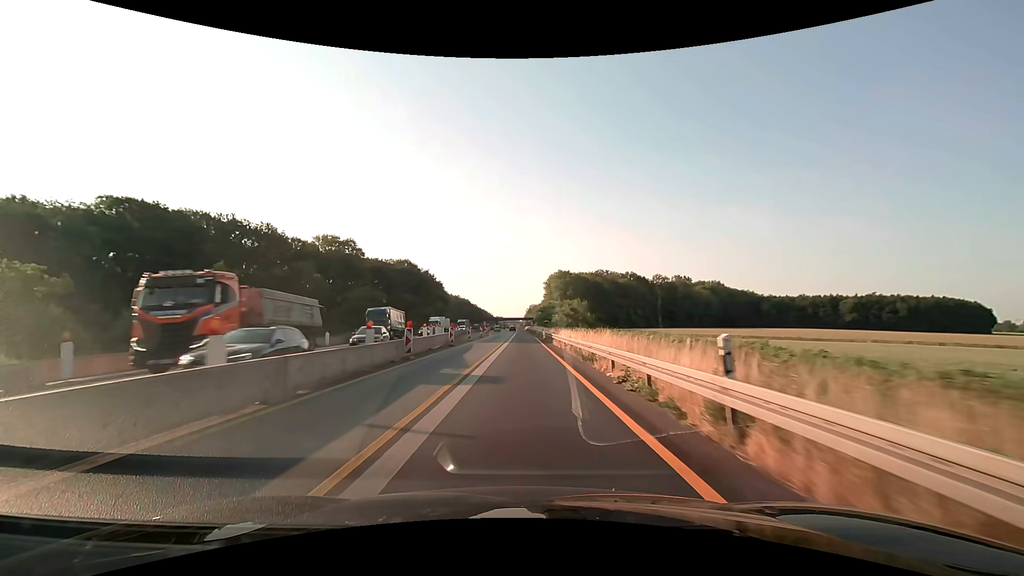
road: motorway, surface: asphalt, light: Day
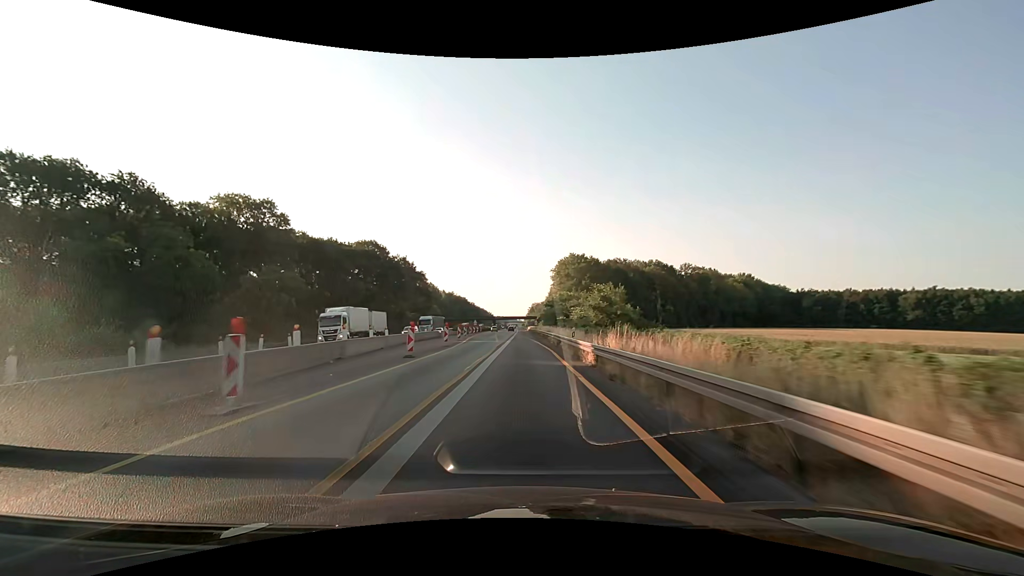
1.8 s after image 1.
(+0.1, +37.5) m; 0°
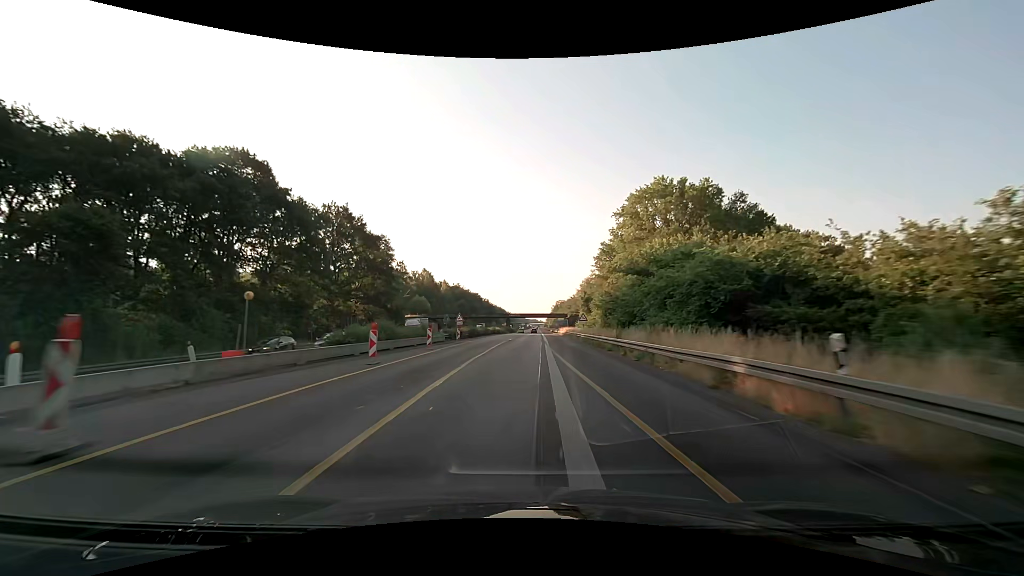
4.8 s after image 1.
(-1.8, +66.0) m; -2°
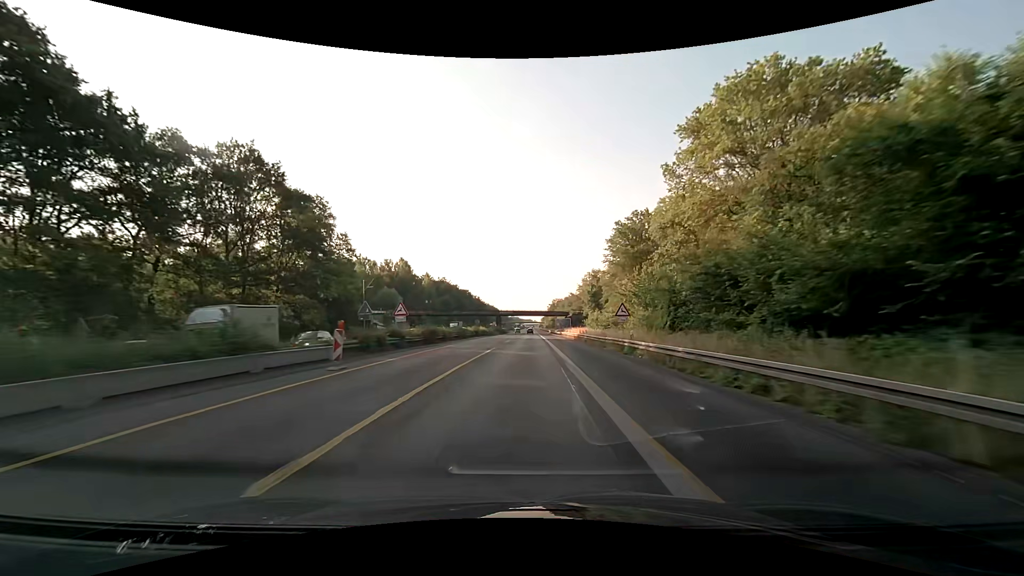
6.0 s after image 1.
(0.0, +28.3) m; 0°
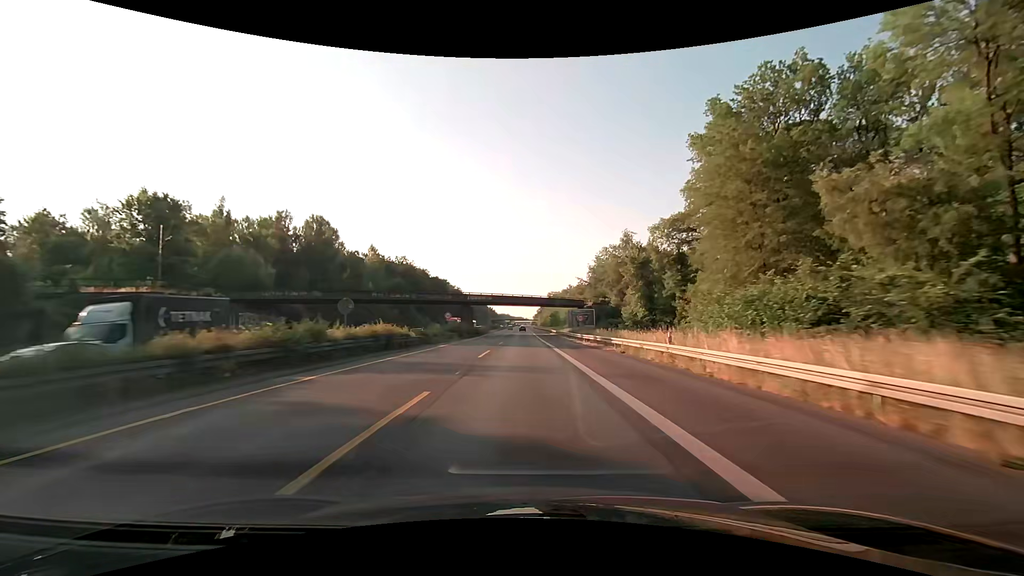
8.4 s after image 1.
(+0.8, +59.4) m; +1°
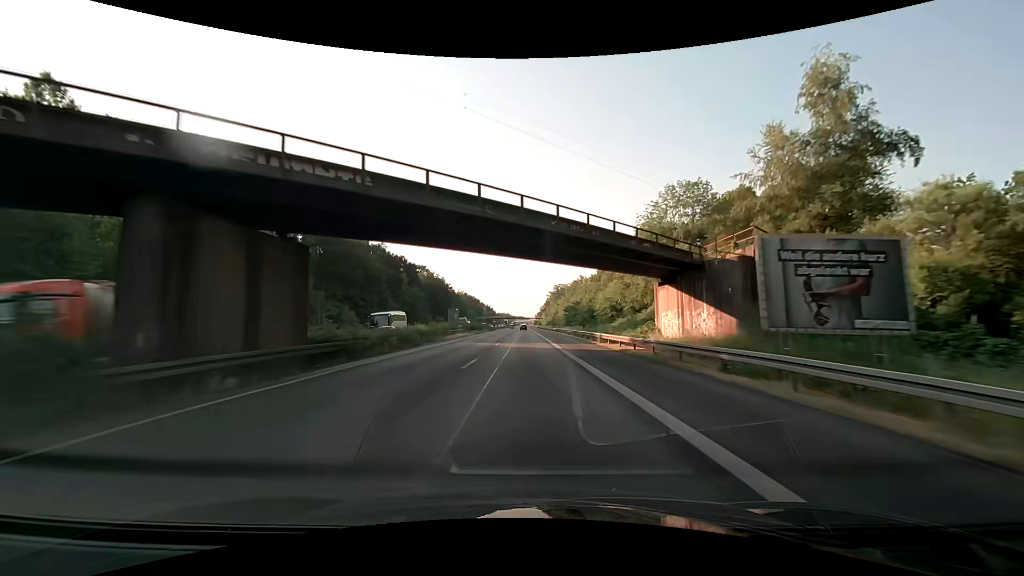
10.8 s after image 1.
(-0.1, +61.5) m; 0°
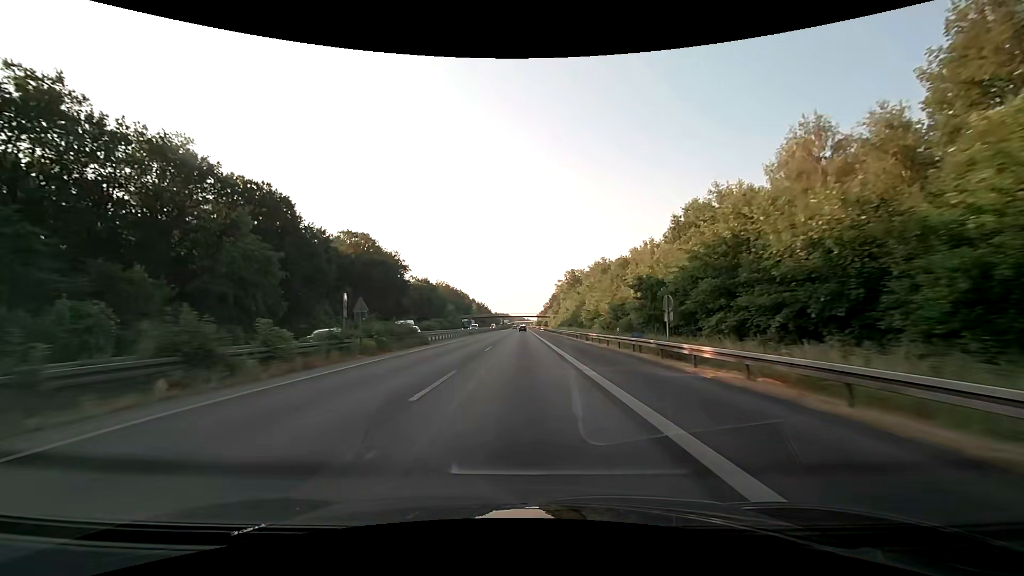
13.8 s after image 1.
(+0.4, +78.6) m; 0°
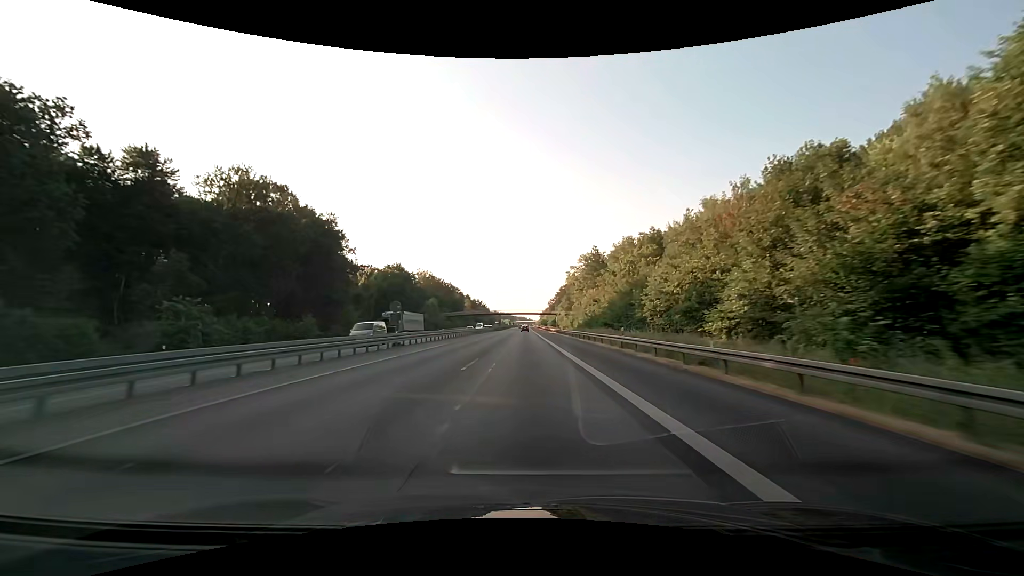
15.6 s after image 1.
(-0.1, +47.8) m; 0°
(0, +10) (0, +20) (0, +30) (0, +40) (0, +50) (0, +60) (0, +70) (0, +80) (0, +90) (0, +100) m
